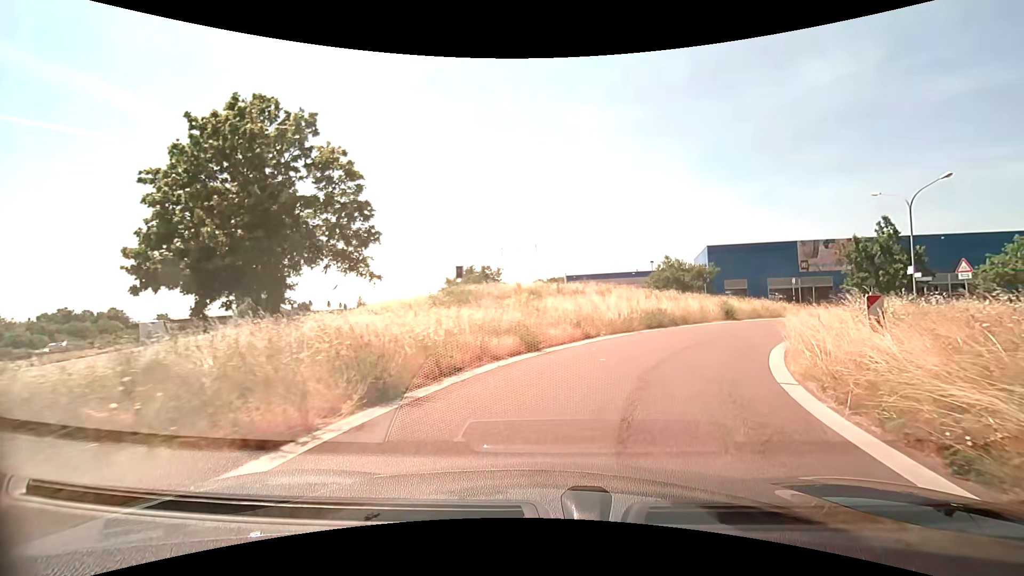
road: trunk_link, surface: asphalt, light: Day
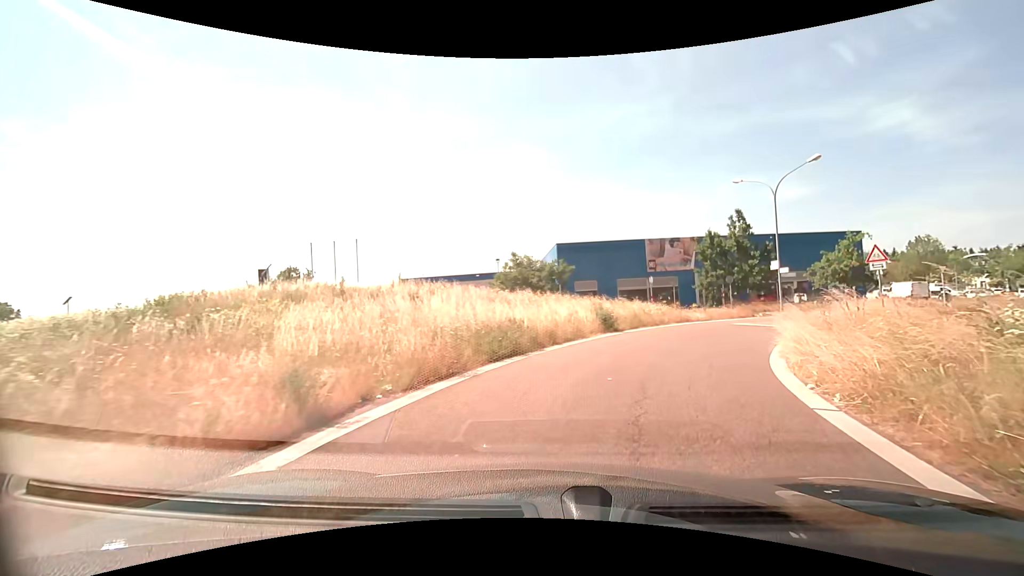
(+1.7, +11.0) m; +17°
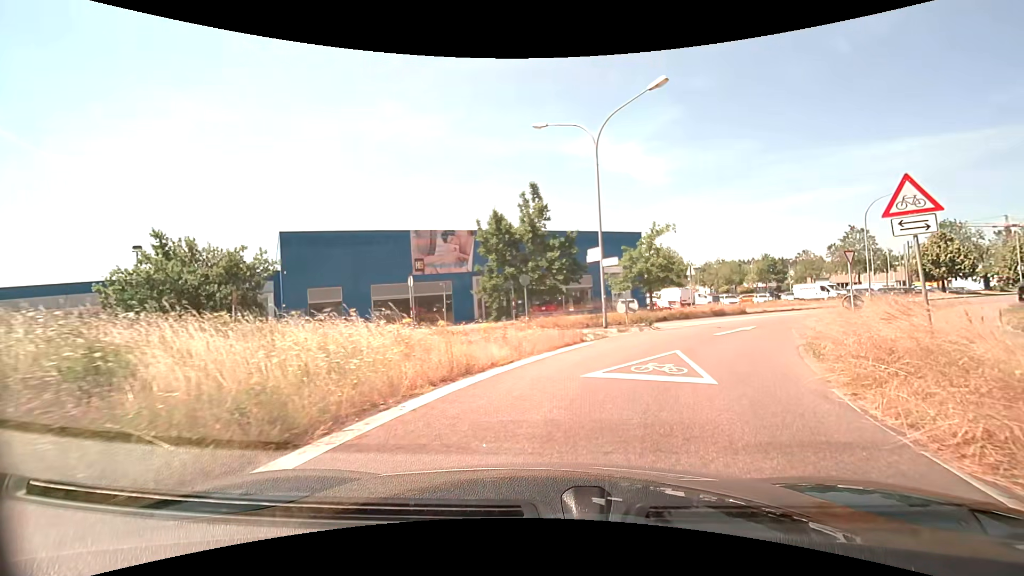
(+3.5, +16.2) m; +25°
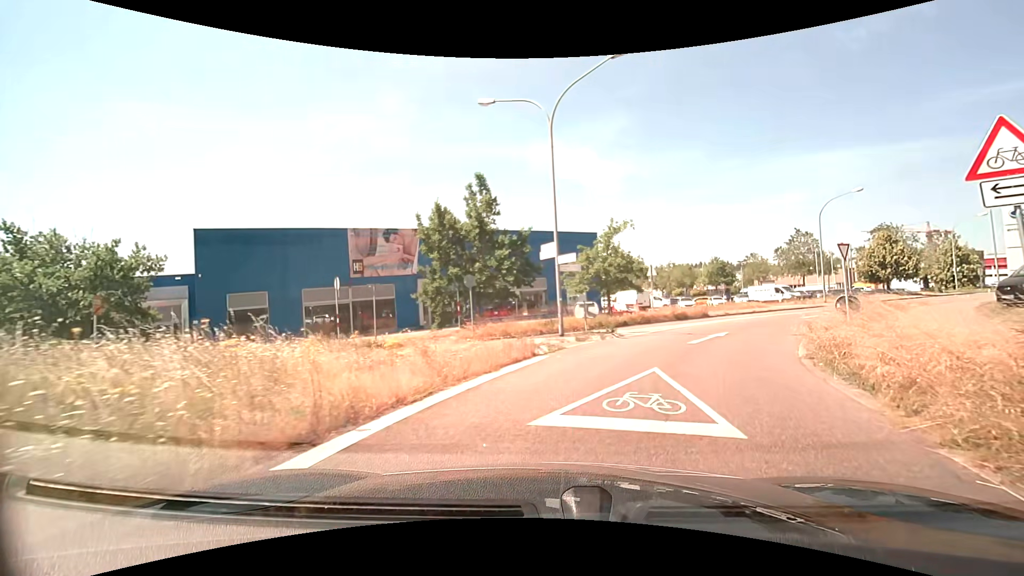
(+0.2, +3.3) m; +5°
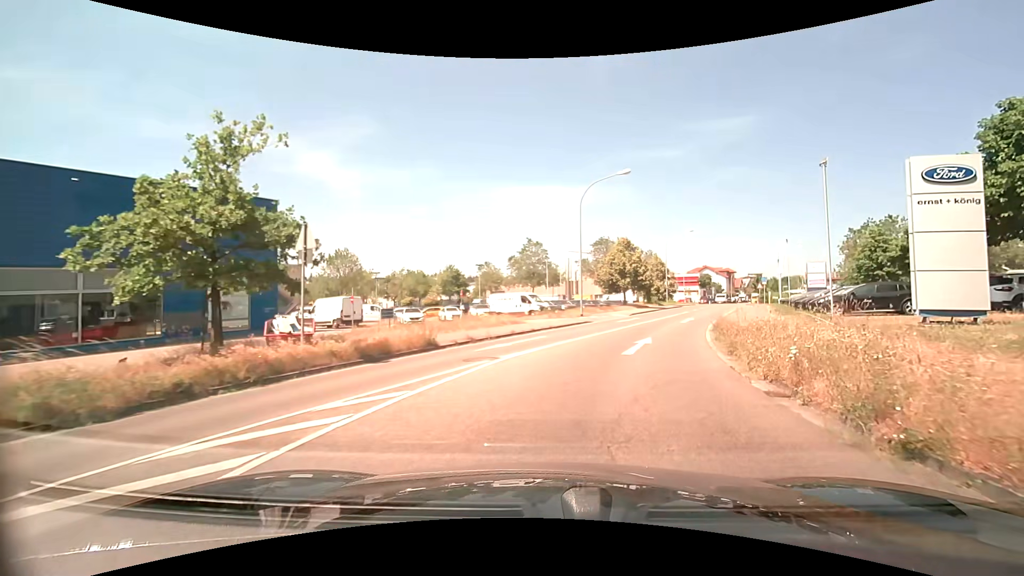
(+4.7, +17.8) m; +29°
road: tertiary
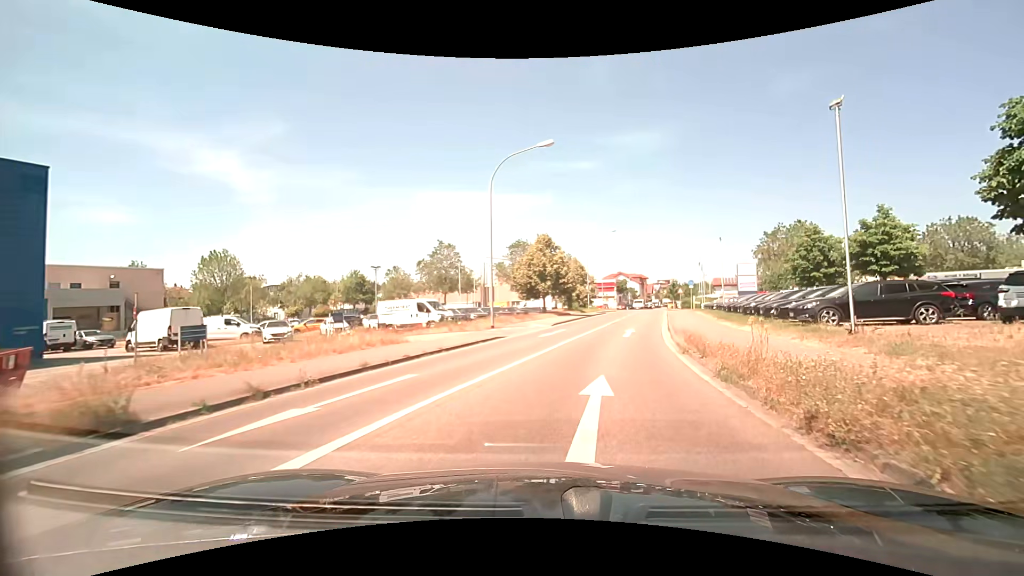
(+0.7, +8.0) m; +10°
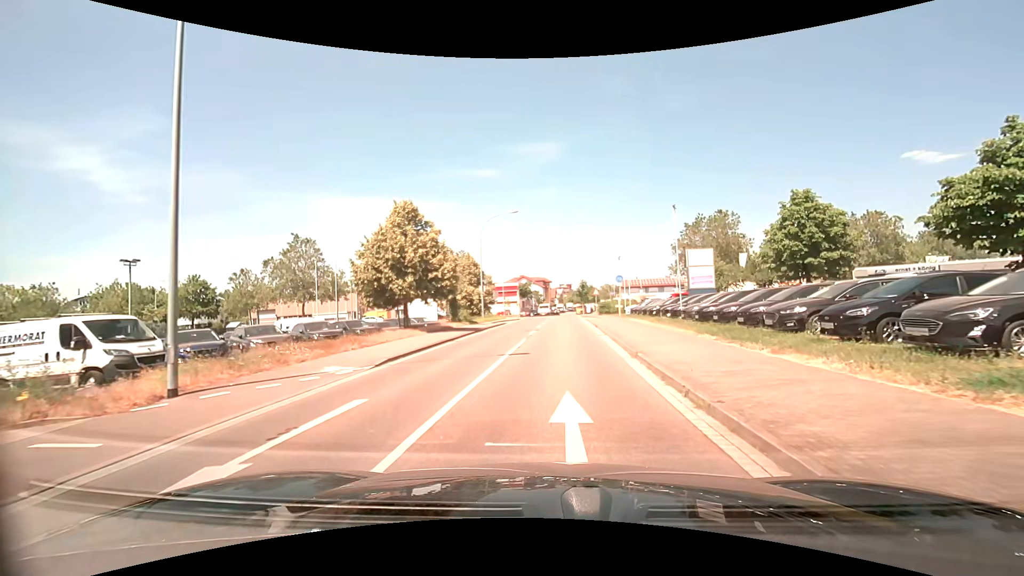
(+1.9, +16.5) m; +11°
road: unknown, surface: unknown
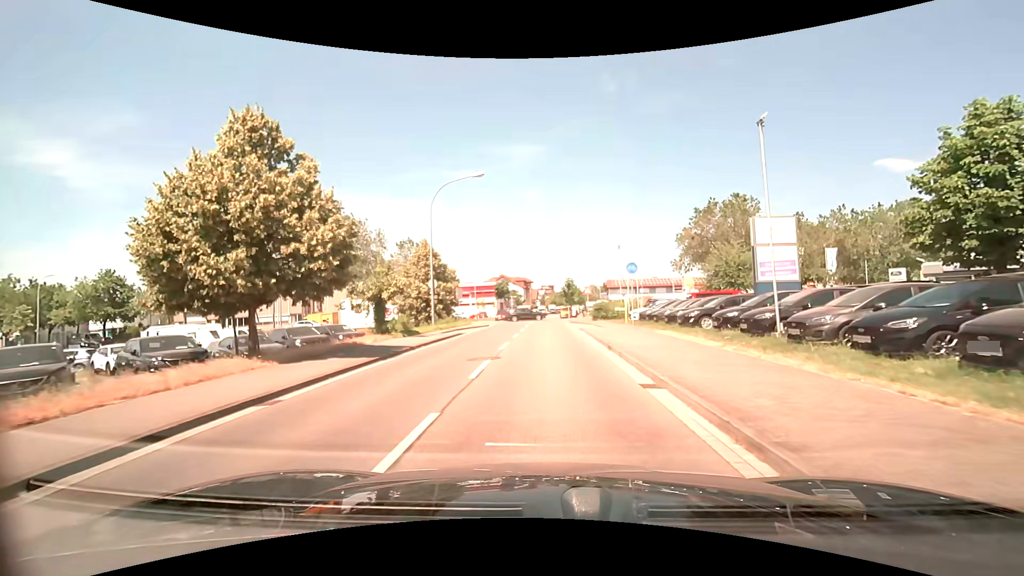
(+0.3, +12.9) m; +2°
(0, +10) (0, +20) (0, +30) (0, +40) (+1, +50) (+7, +58) (+16, +62) (+25, +66) (+34, +70) (+42, +76) m
